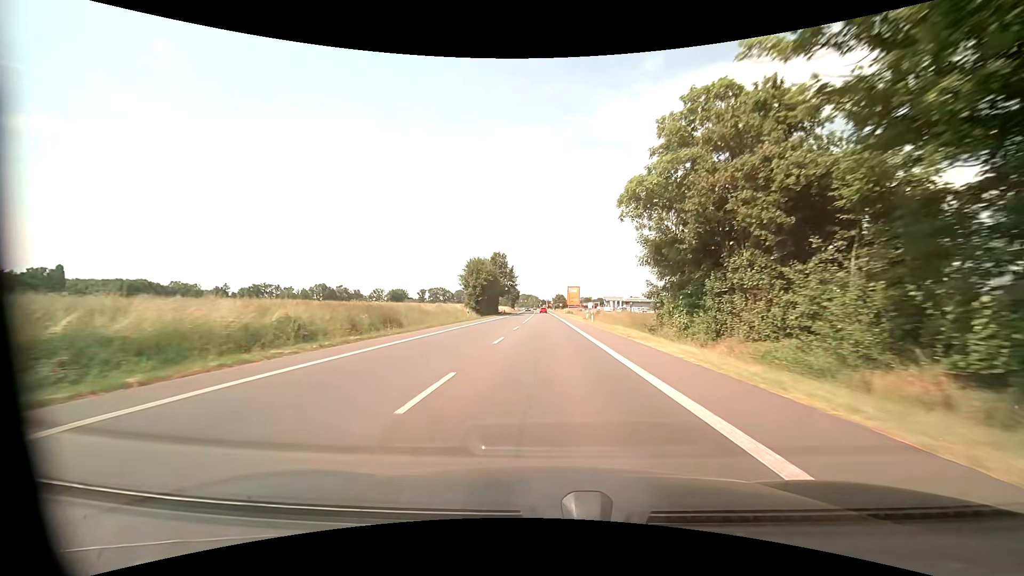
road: primary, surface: asphalt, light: Day
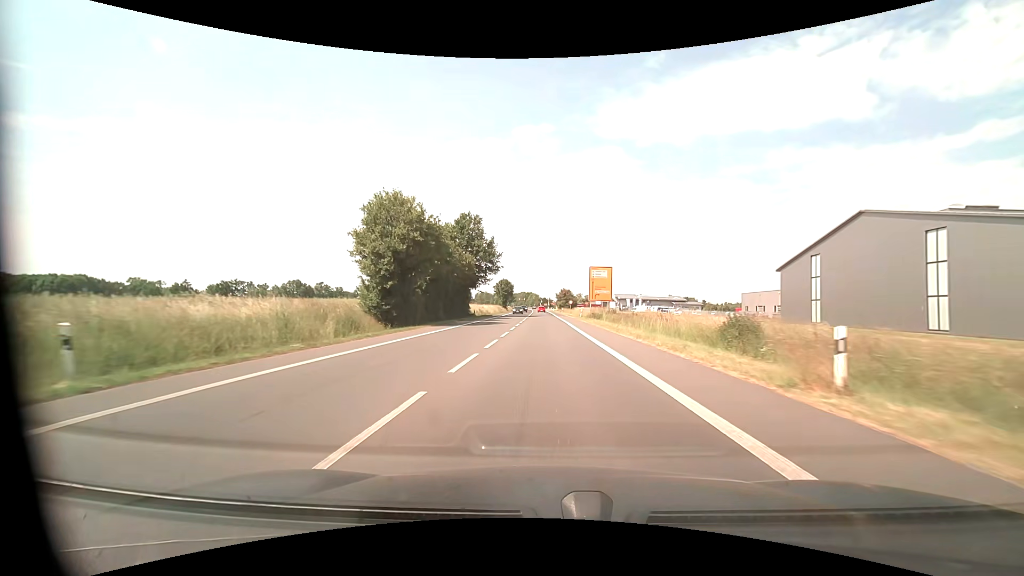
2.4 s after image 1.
(0.0, +46.4) m; 0°
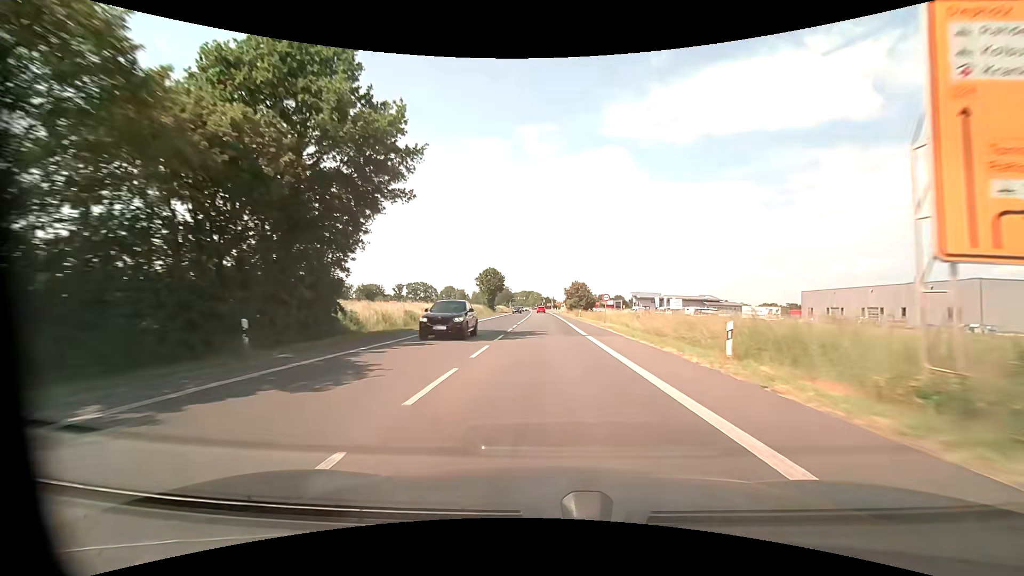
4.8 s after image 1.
(-0.2, +46.4) m; 0°
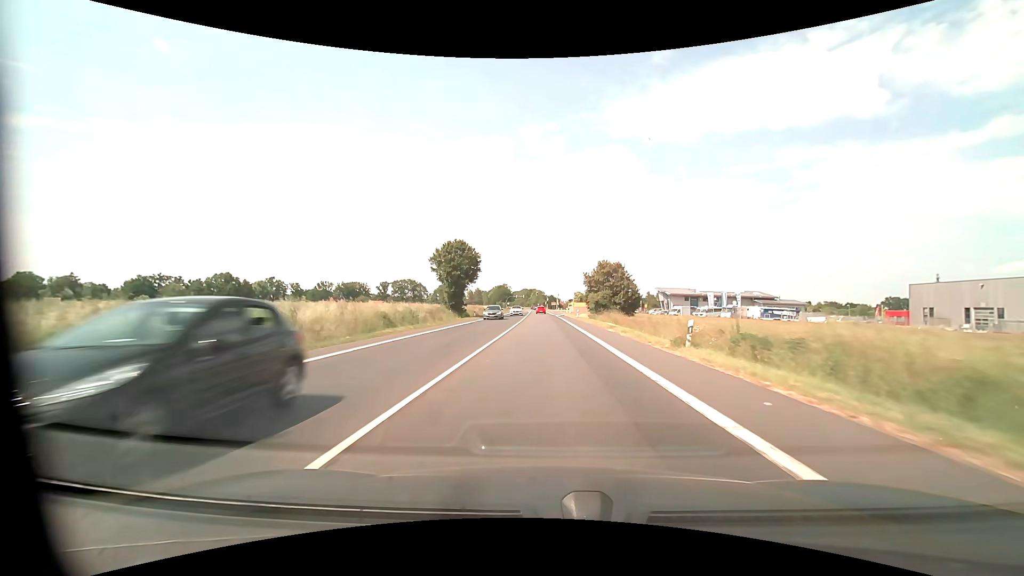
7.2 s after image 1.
(-0.1, +46.5) m; 0°
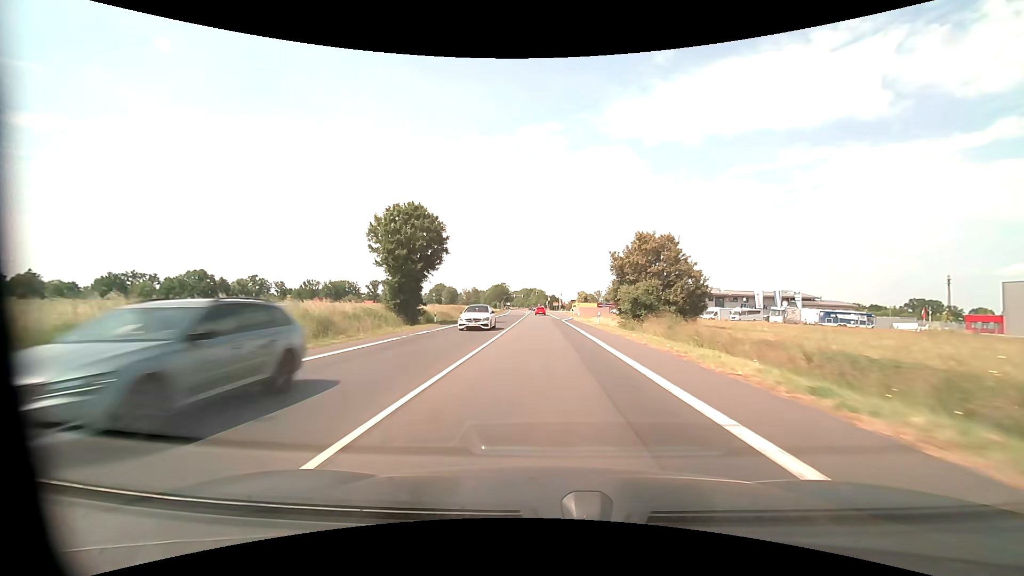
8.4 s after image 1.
(0.0, +23.2) m; 0°
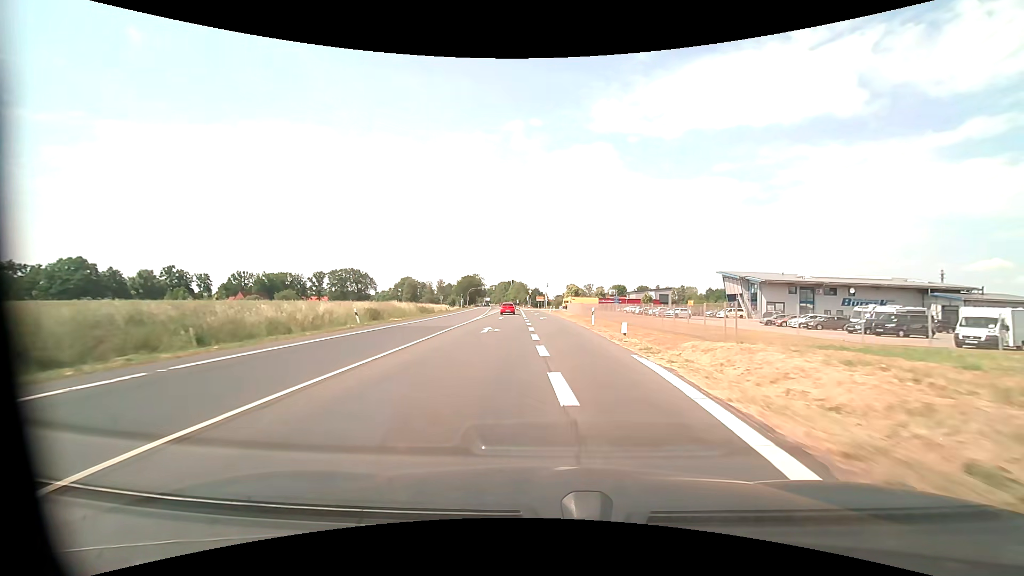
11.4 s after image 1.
(+1.0, +57.7) m; +2°
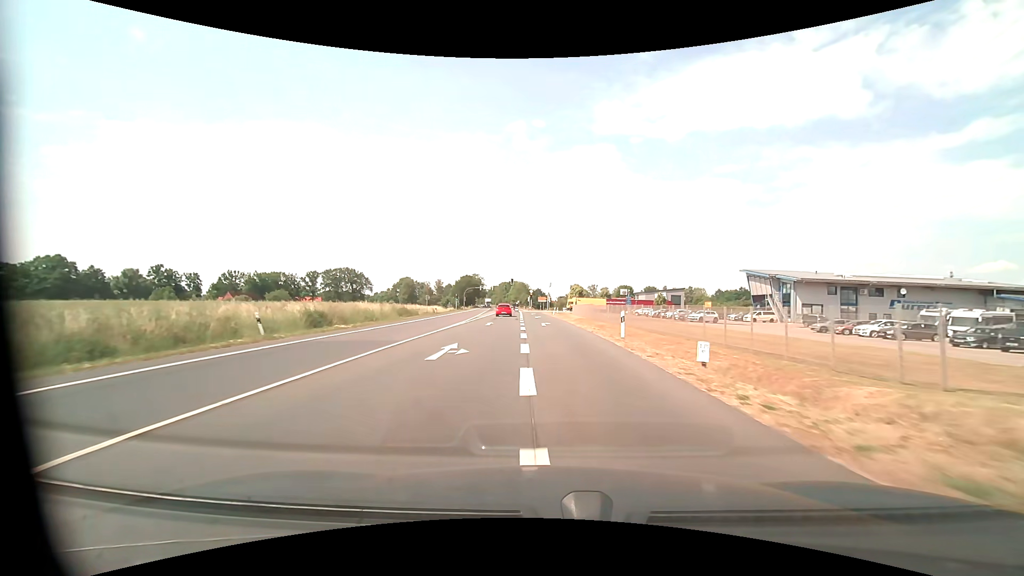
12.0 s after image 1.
(0.0, +11.0) m; 0°
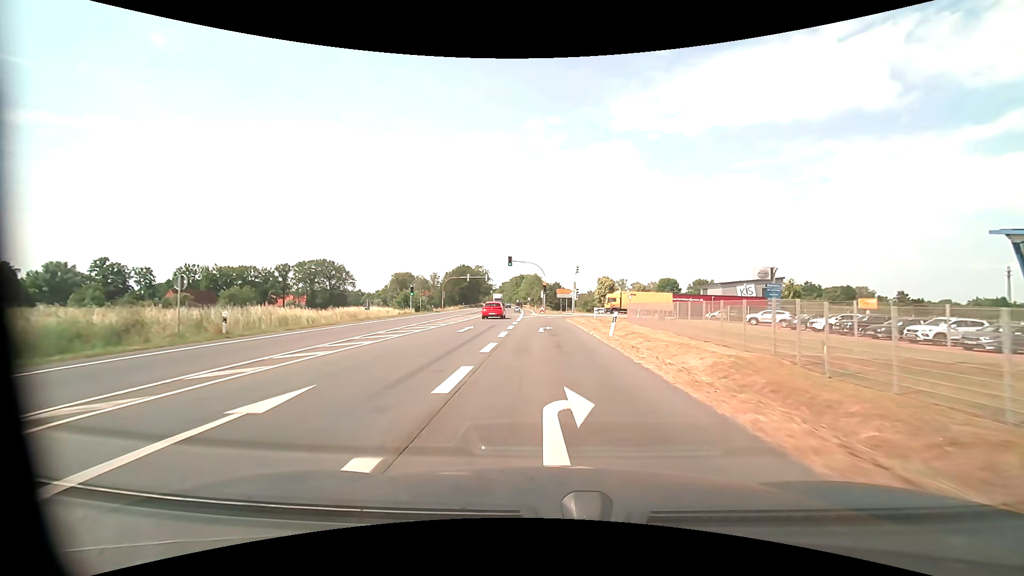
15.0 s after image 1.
(-0.7, +48.6) m; -2°
(0, +10) (0, +20) (0, +30) (0, +40) (+1, +50) (+5, +59) (+12, +66) (+22, +69) (+32, +71) (+42, +71) m
